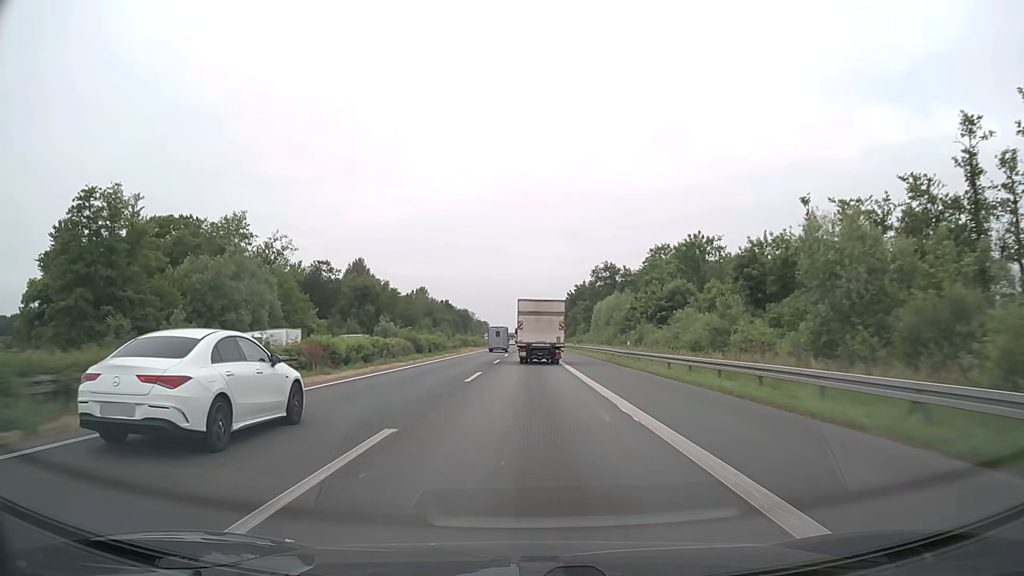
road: motorway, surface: asphalt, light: Day
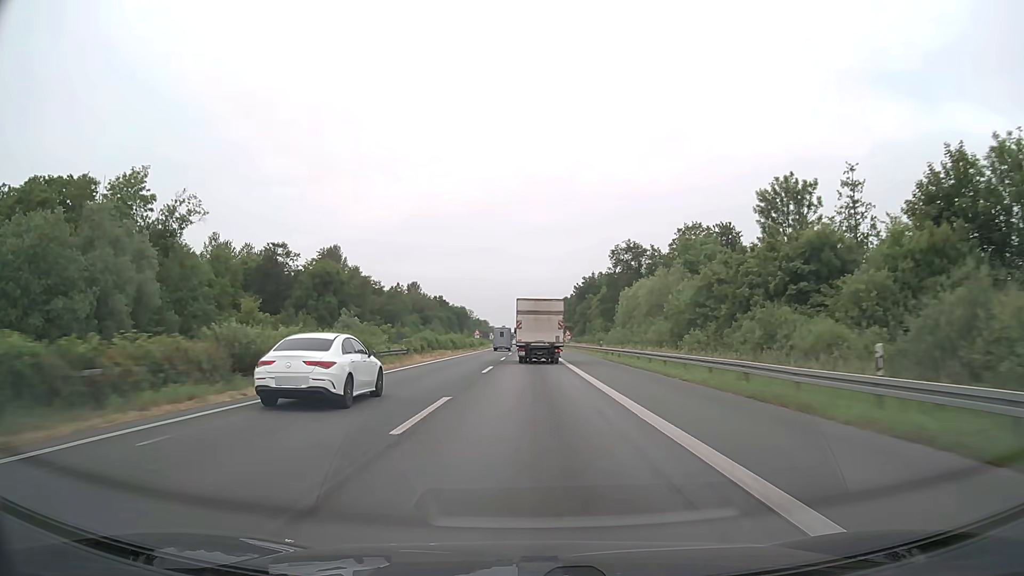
(-0.1, +30.5) m; 0°
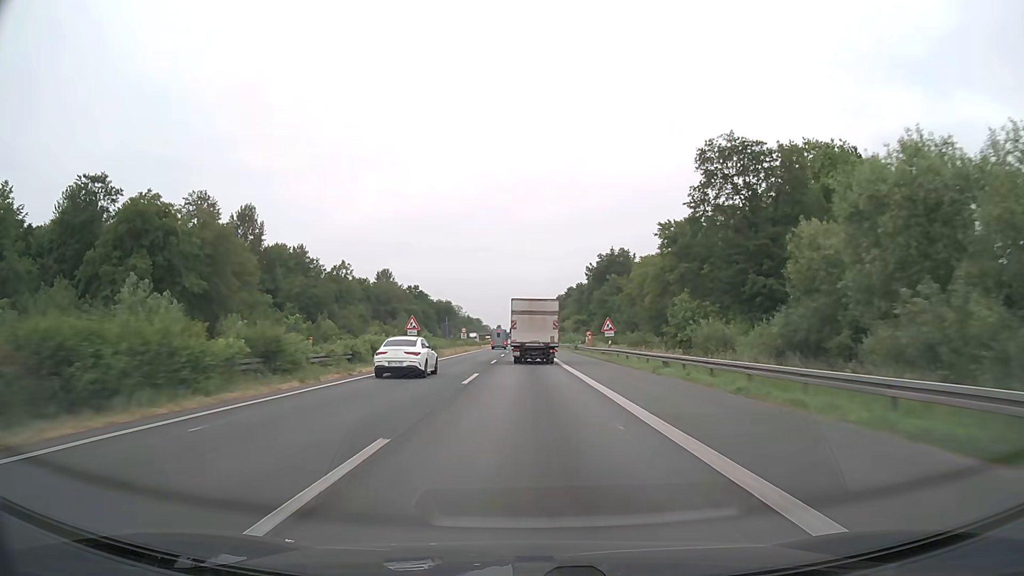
(+0.1, +60.9) m; 0°
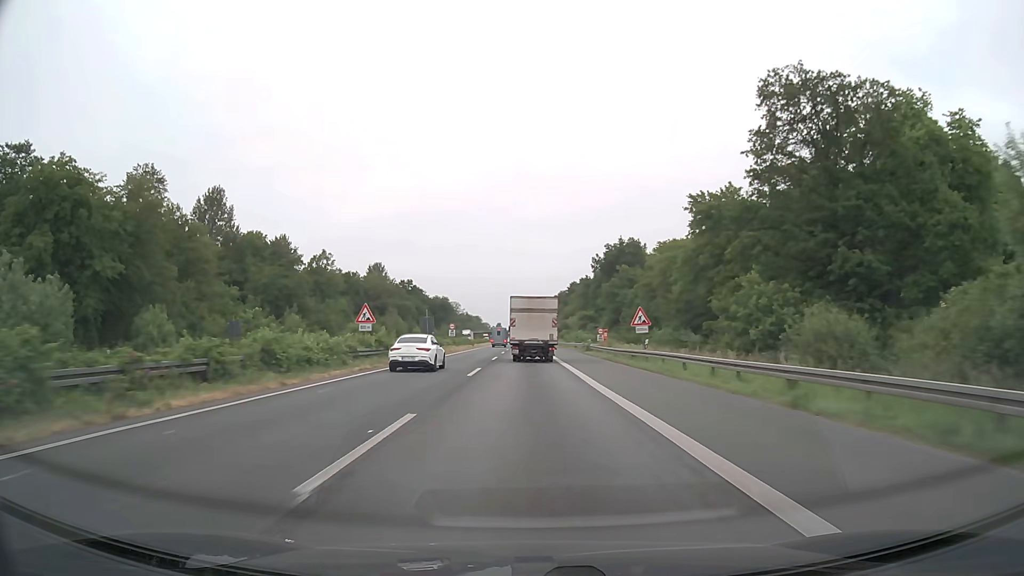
(0.0, +15.2) m; 0°
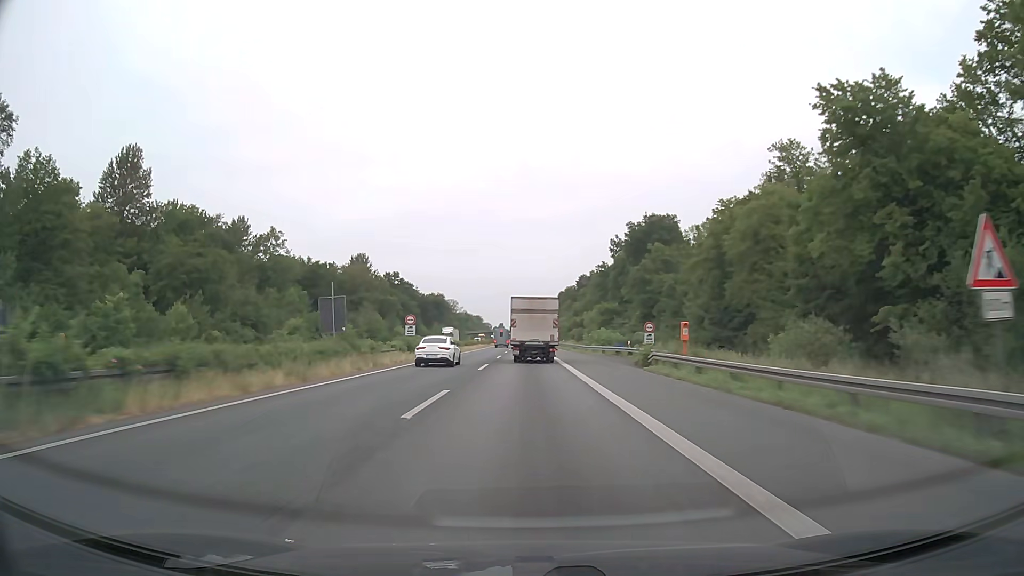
(0.0, +30.5) m; 0°
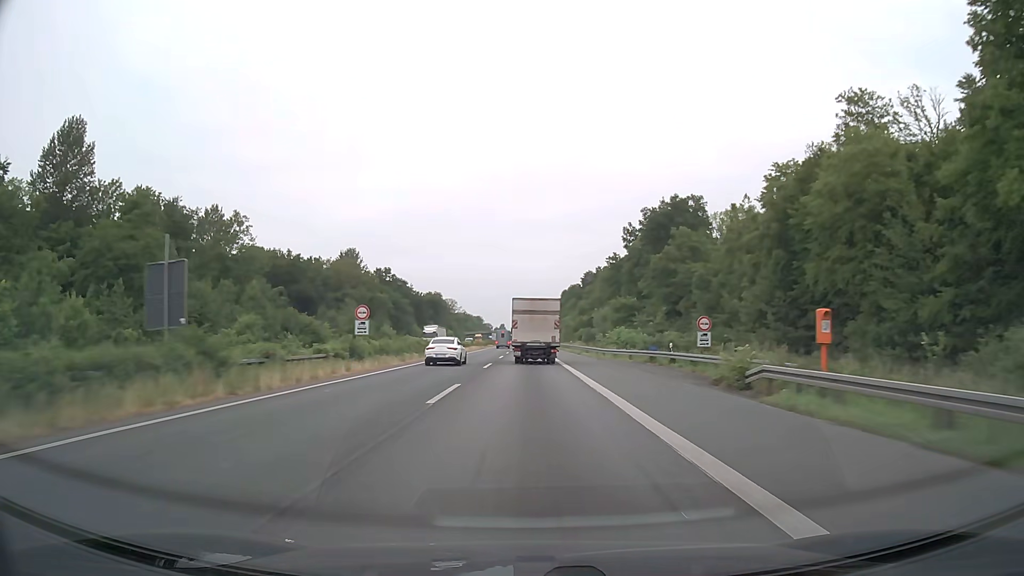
(0.0, +15.2) m; 0°
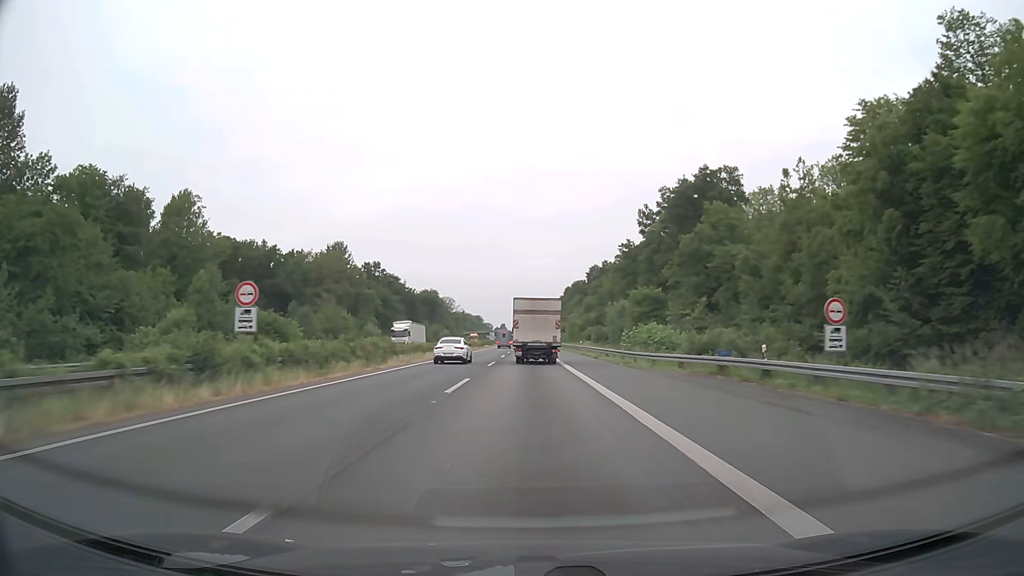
(0.0, +15.2) m; 0°
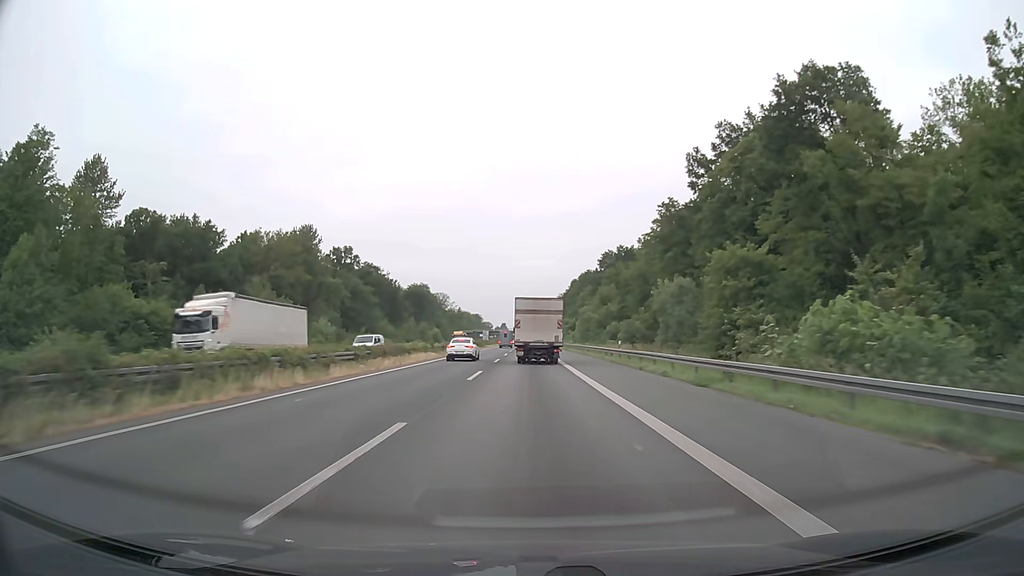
(0.0, +30.5) m; 0°
(0, +10) (0, +20) (0, +30) (0, +40) (0, +50) (0, +60) (0, +70) (0, +80) (0, +90) (-1, +100) m
